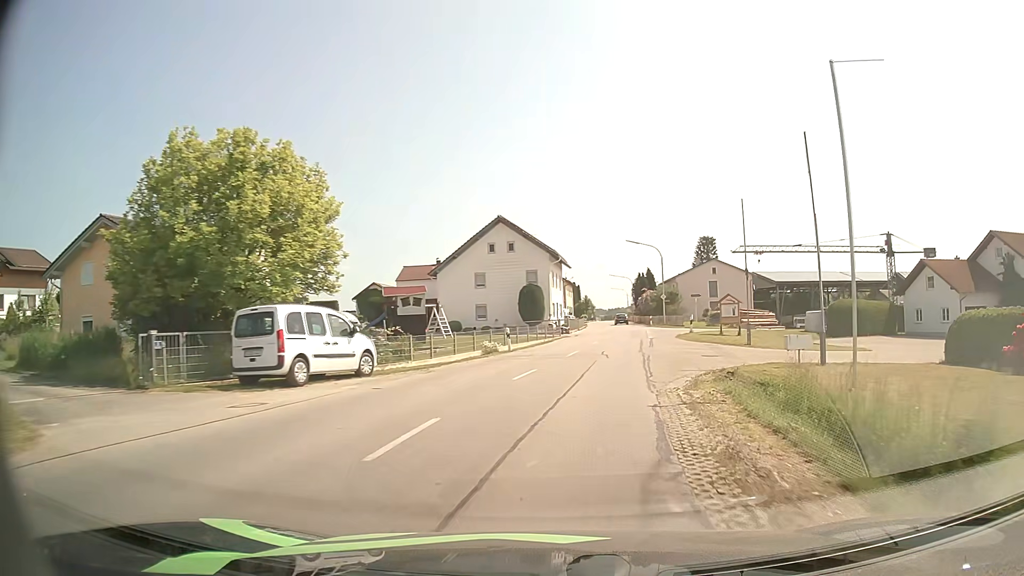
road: secondary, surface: asphalt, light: Day
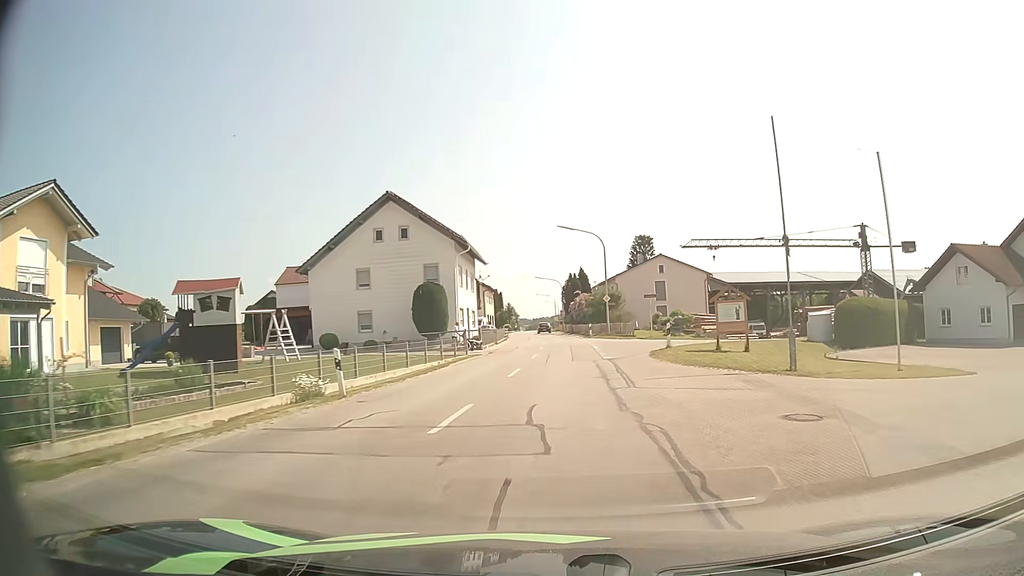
(+1.0, +15.3) m; +6°
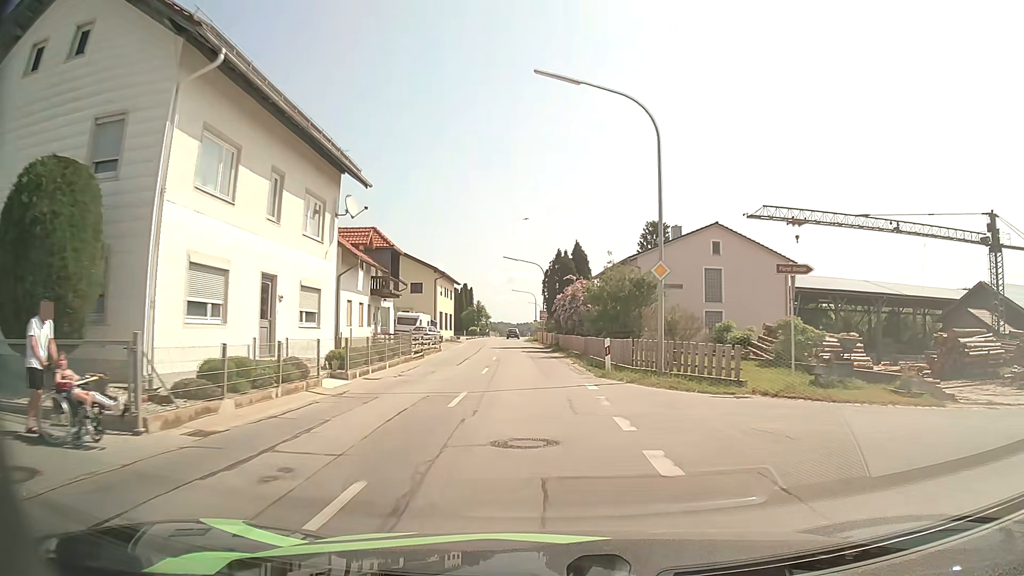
(+1.0, +32.3) m; +1°
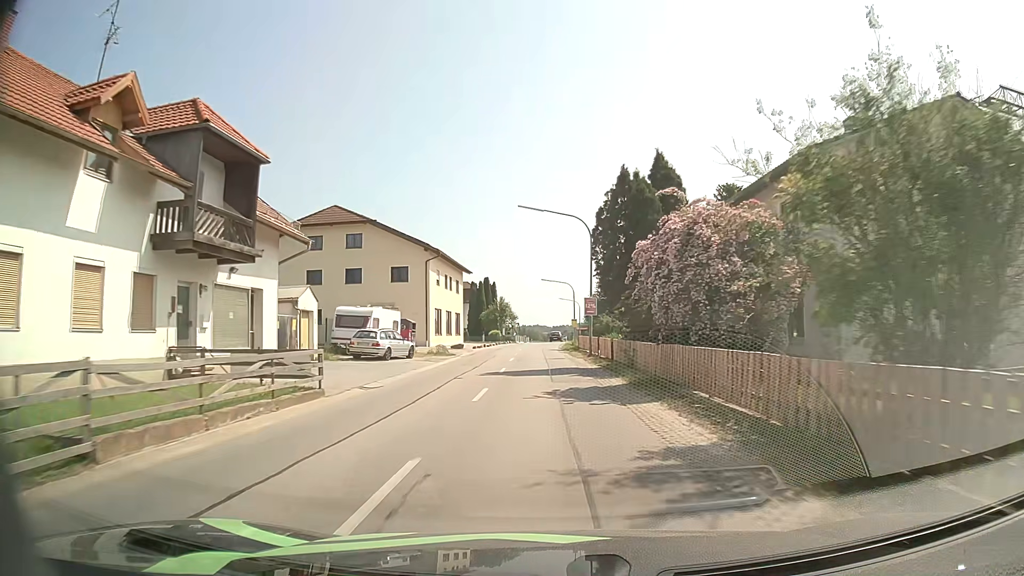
(-0.7, +25.8) m; -3°
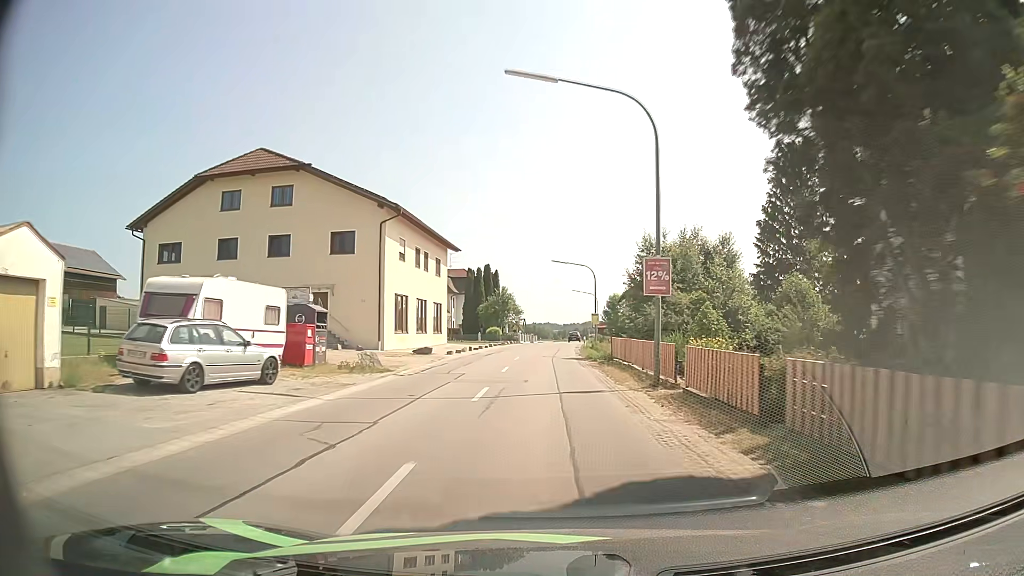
(-0.2, +18.3) m; -1°
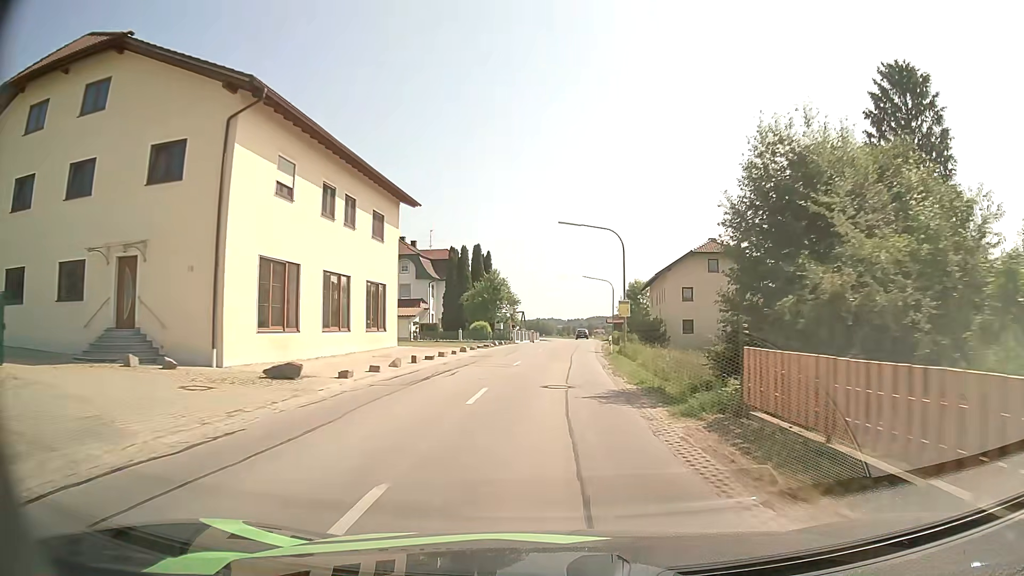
(-0.1, +19.1) m; 0°
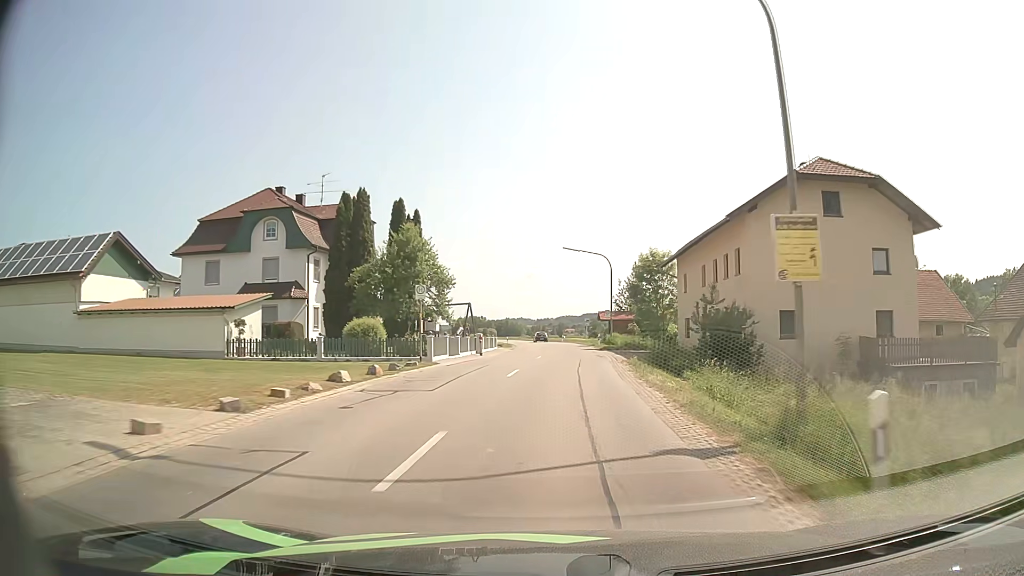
(+0.3, +29.0) m; +2°
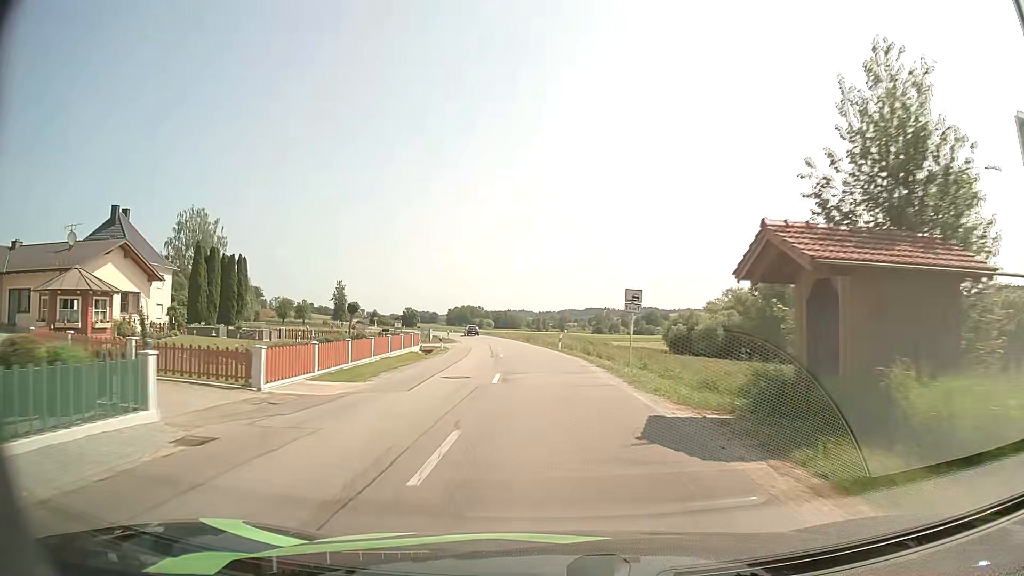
(+1.5, +47.7) m; 0°
(0, +10) (-1, +20) (-1, +30) (-2, +40) (-3, +50) (-4, +60) (-5, +70) (-7, +80) (-9, +89) (-11, +99) m
